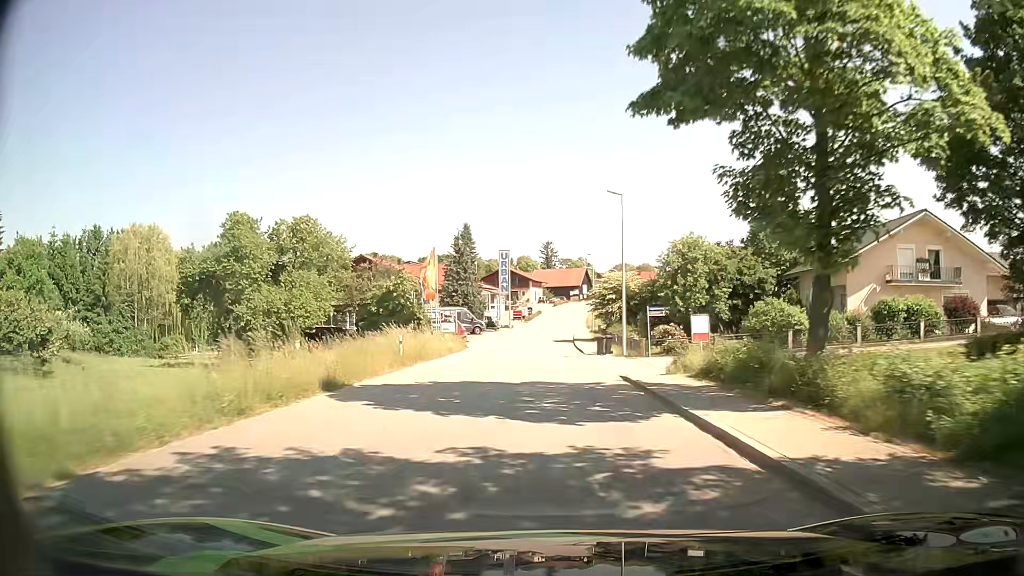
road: residential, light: Day
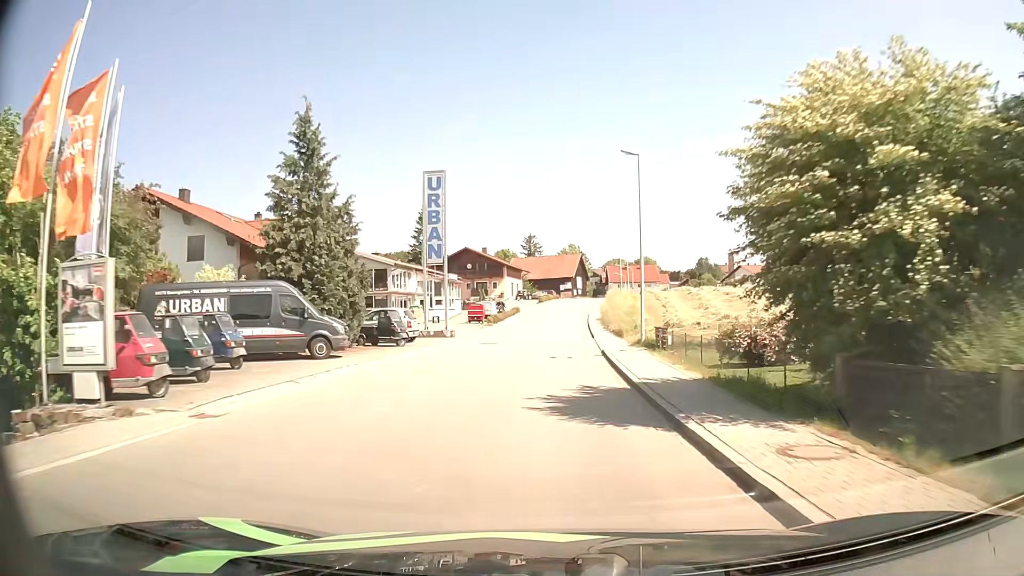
(-0.5, +42.1) m; +1°
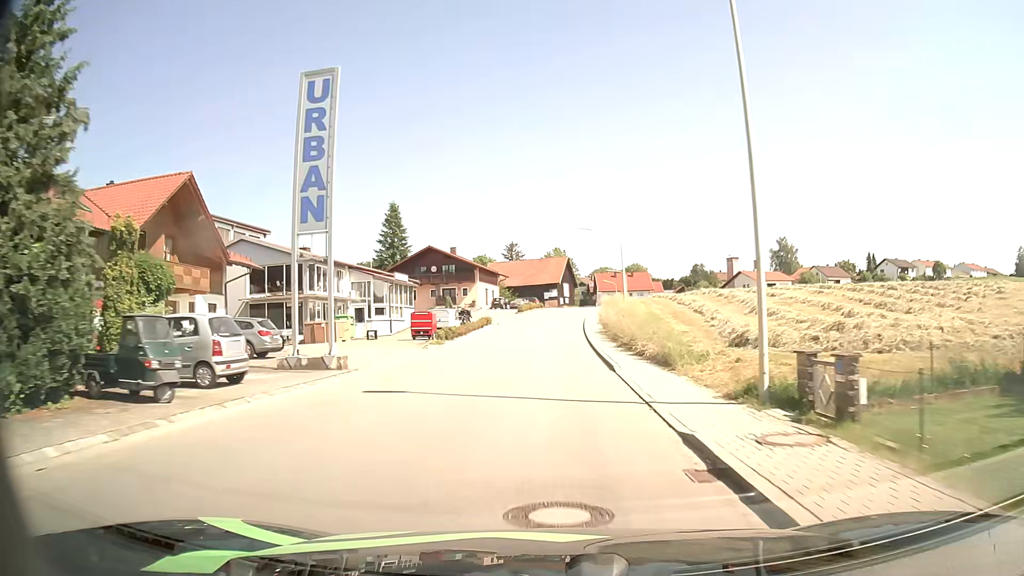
(+0.2, +17.3) m; +1°
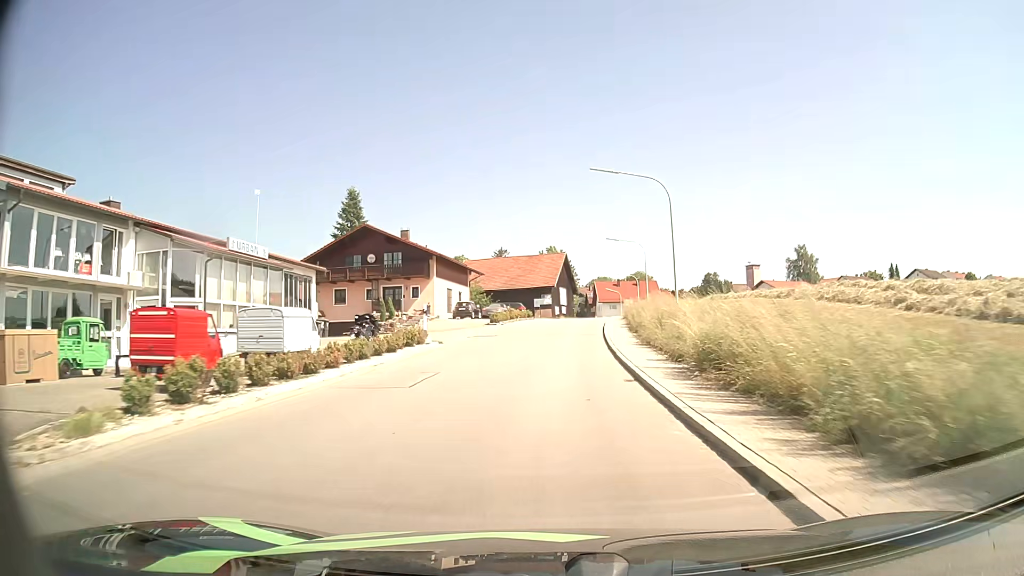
(+0.1, +26.0) m; 0°
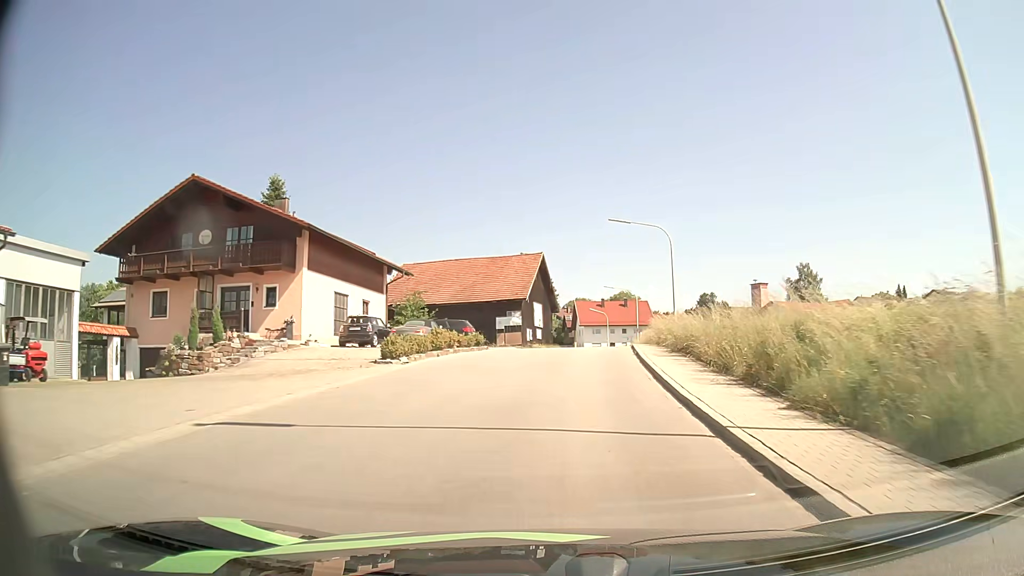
(+0.4, +24.7) m; +2°
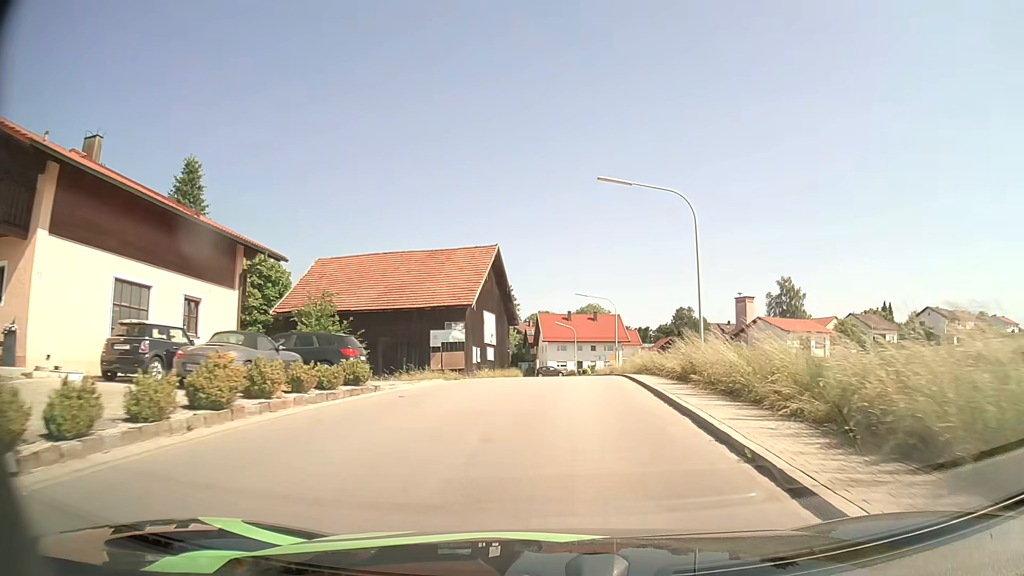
(+0.4, +15.2) m; +3°
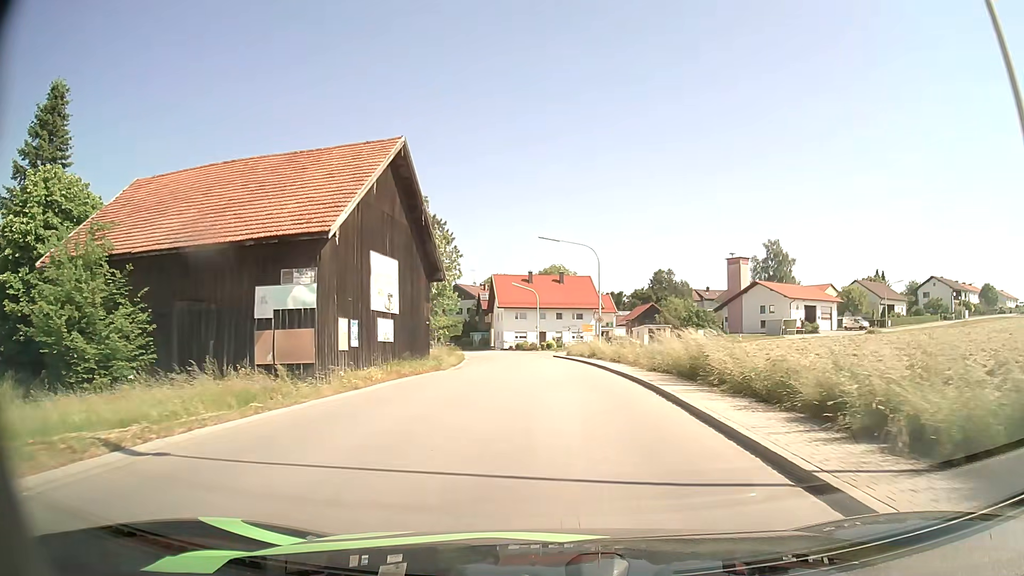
(+0.8, +19.9) m; +4°
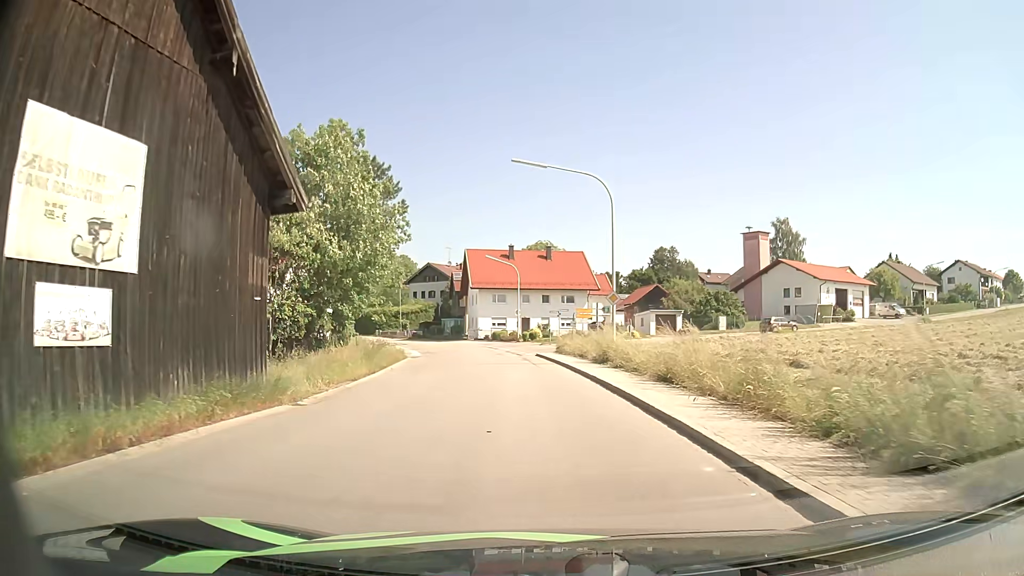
(+0.3, +16.5) m; +1°
(0, +10) (-1, +20) (-2, +30) (-3, +40) (-5, +50) (-13, +55) (-23, +54) (-32, +51) (-42, +50) (-52, +51) m
